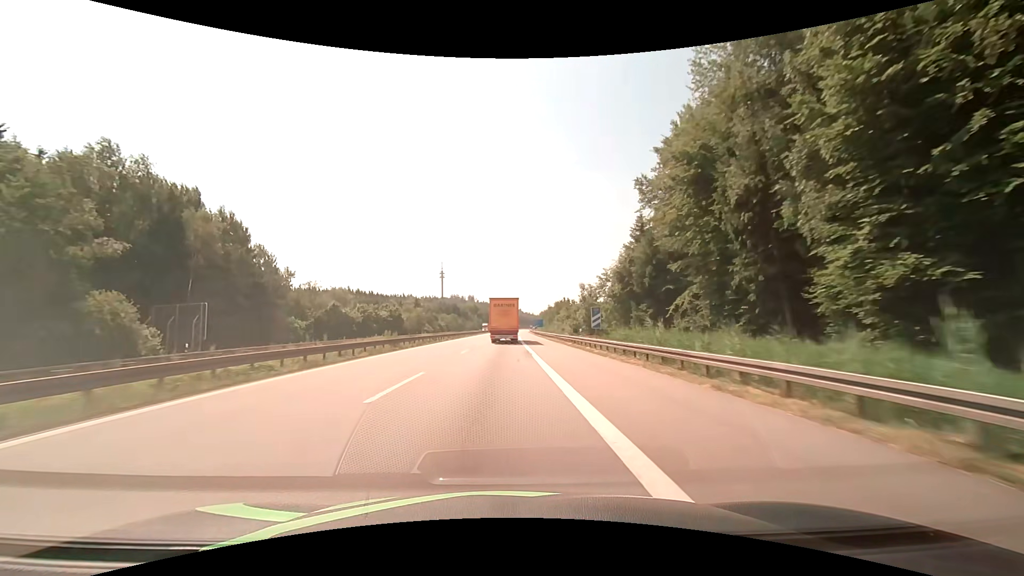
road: motorway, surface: asphalt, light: Day
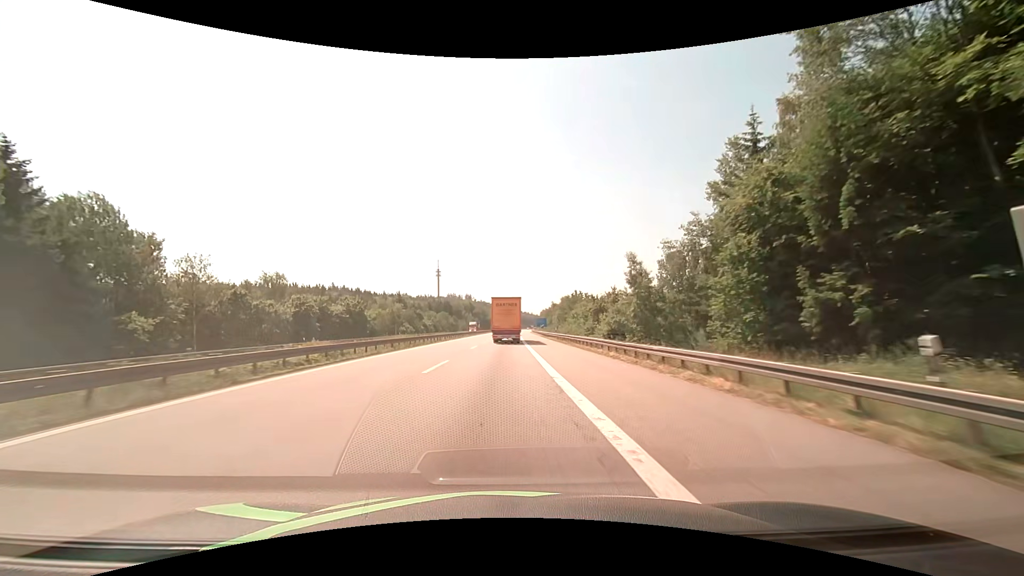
(0.0, +30.0) m; 0°
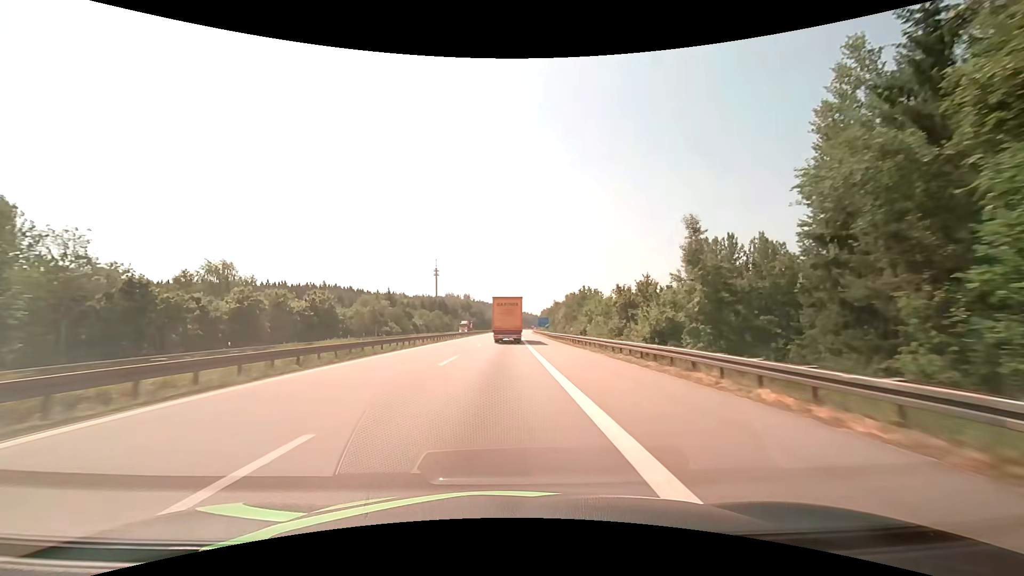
(0.0, +14.9) m; 0°
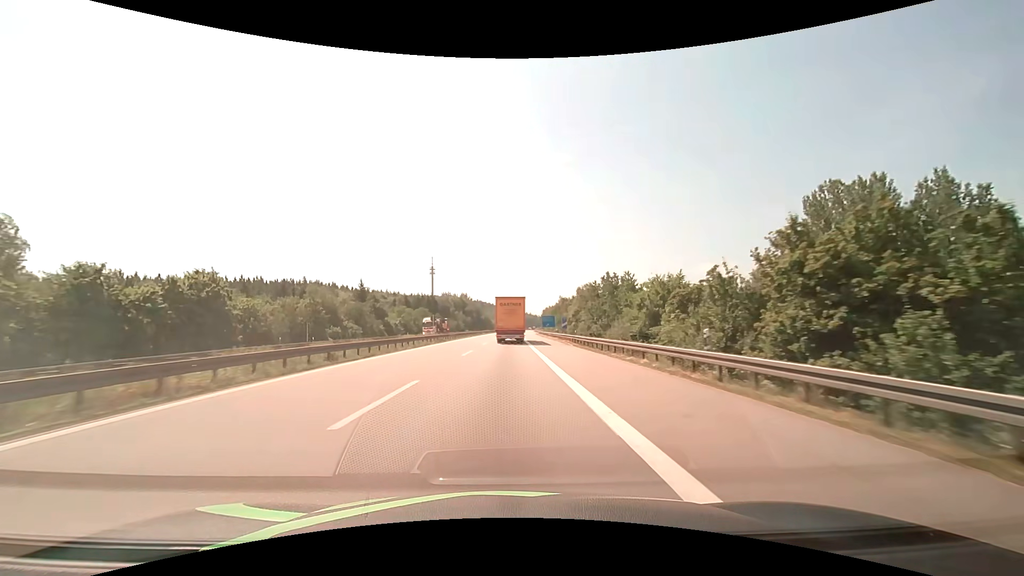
(+0.1, +29.6) m; 0°
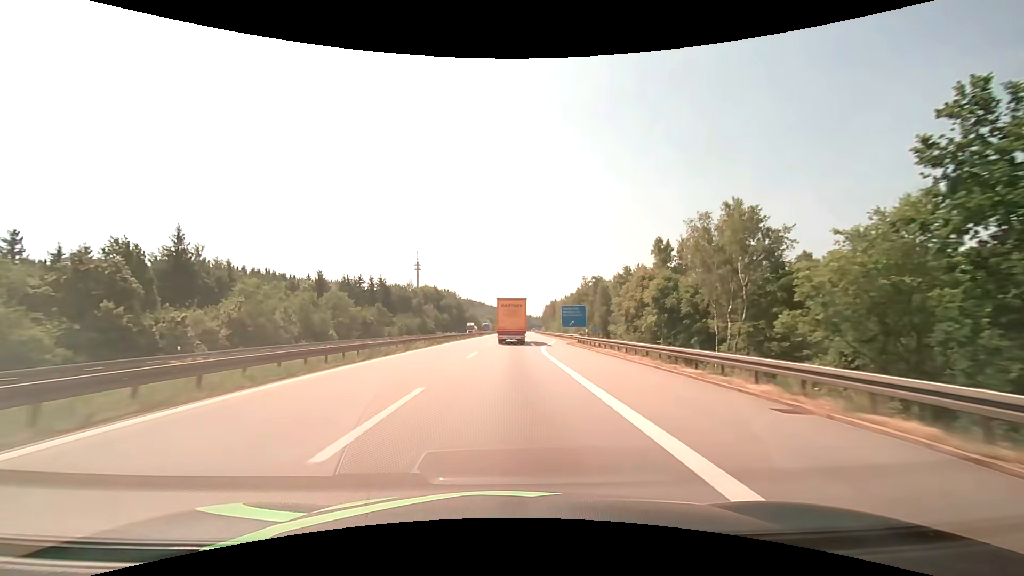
(+0.6, +73.5) m; +1°
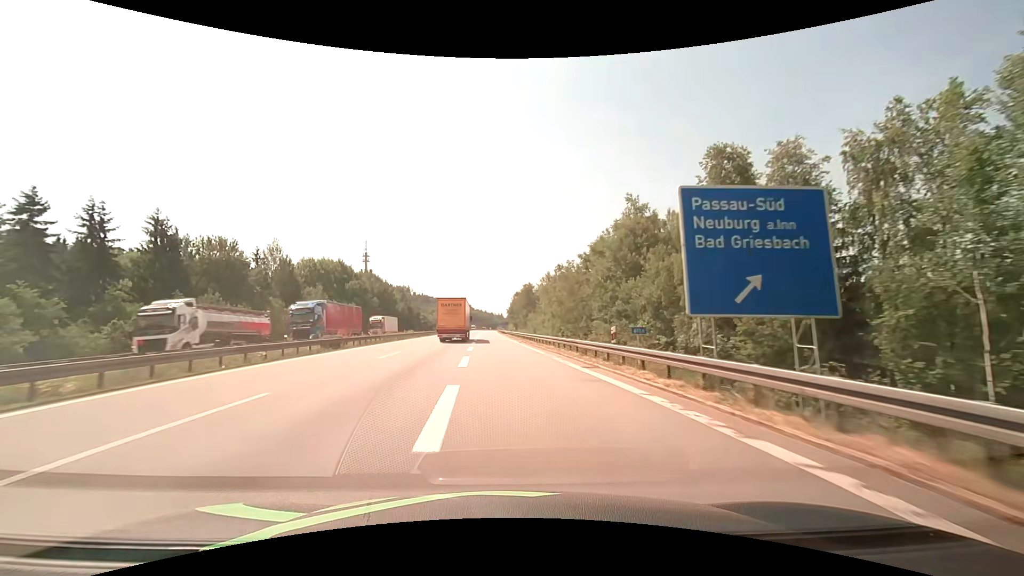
(+3.3, +71.9) m; +4°
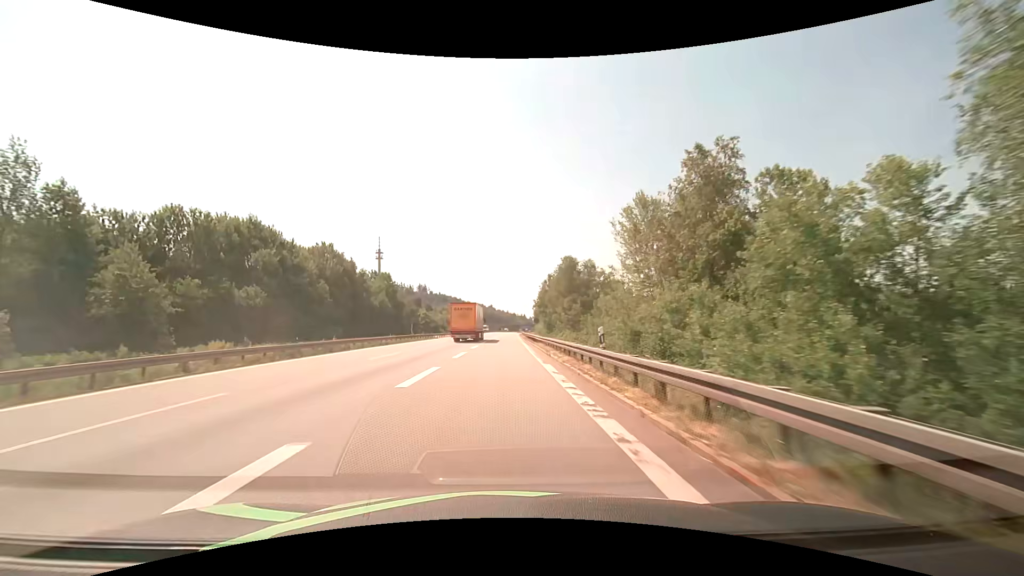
(-0.9, +53.3) m; -2°
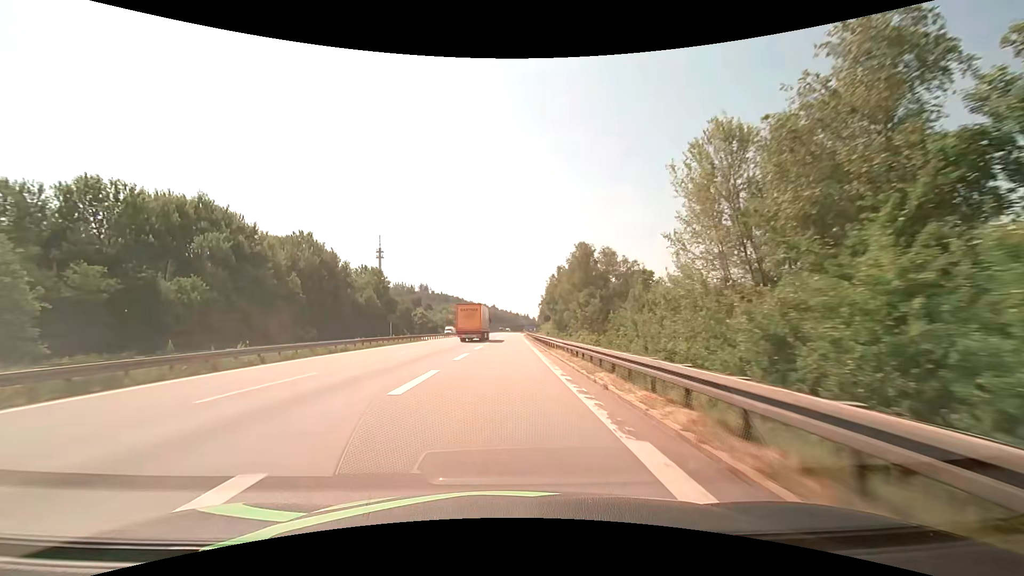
(-0.1, +13.1) m; -1°
(0, +10) (0, +20) (0, +30) (0, +40) (0, +50) (0, +60) (0, +70) (+1, +80) (+1, +90) (+1, +100) m
